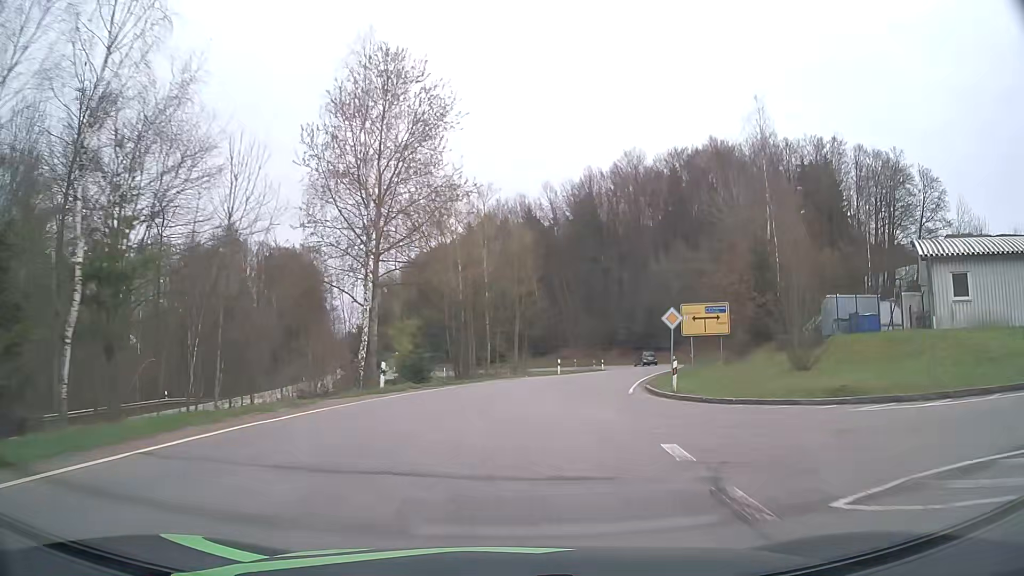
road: tertiary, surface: asphalt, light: Day
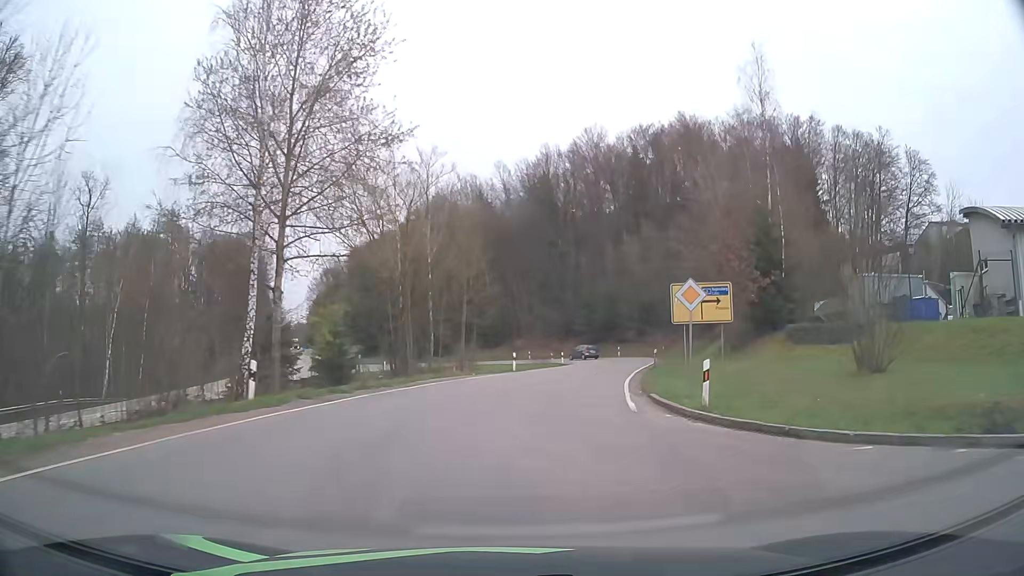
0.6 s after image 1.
(+0.3, +8.3) m; +5°
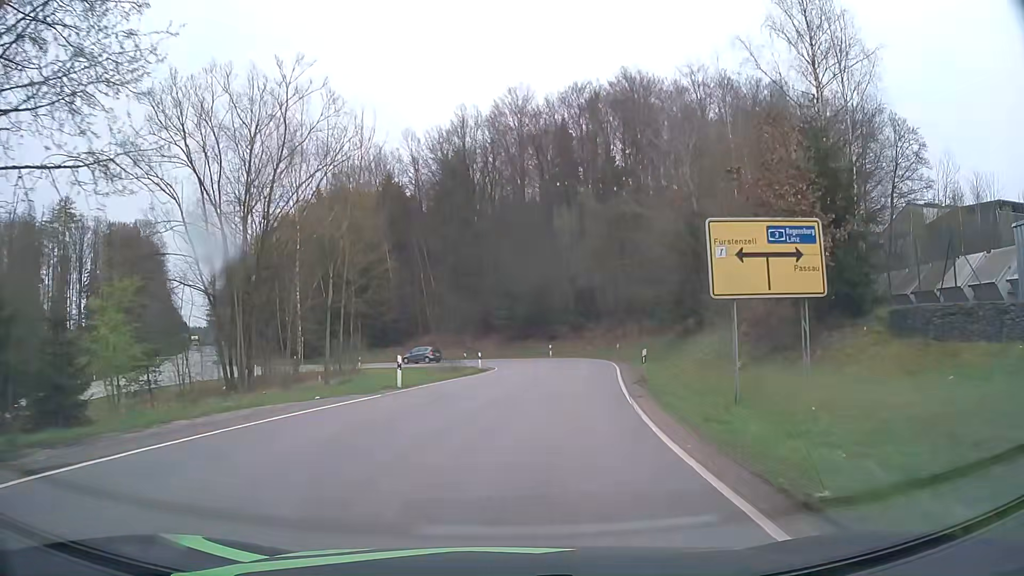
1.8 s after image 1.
(+0.9, +15.8) m; +6°
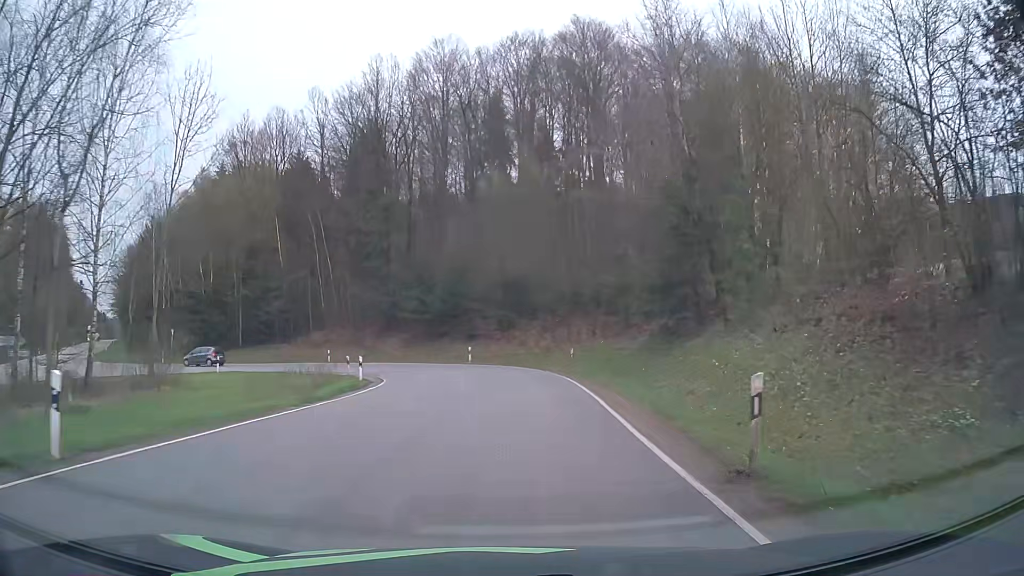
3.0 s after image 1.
(+0.9, +14.7) m; +7°
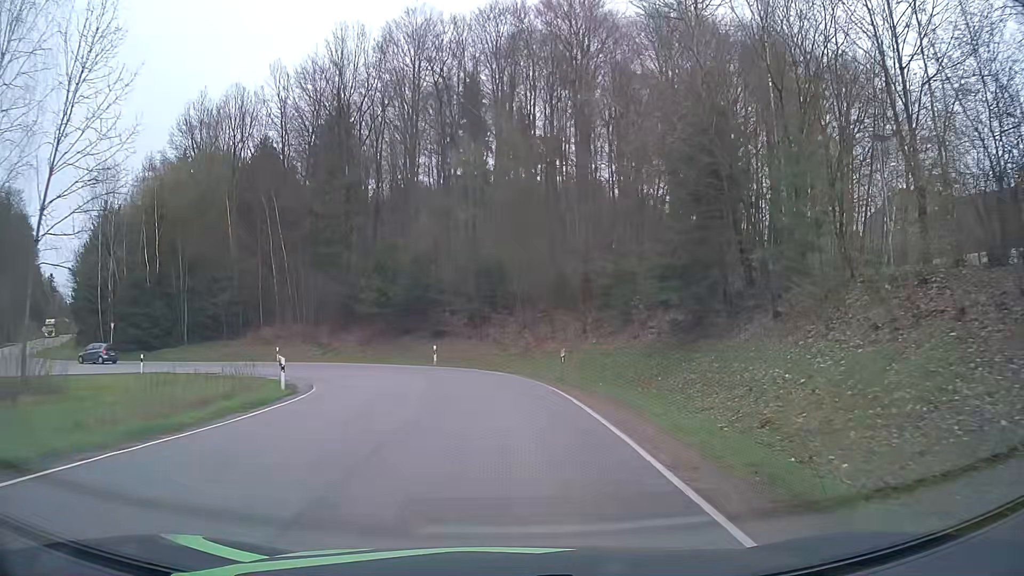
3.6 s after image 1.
(+0.1, +7.0) m; +2°
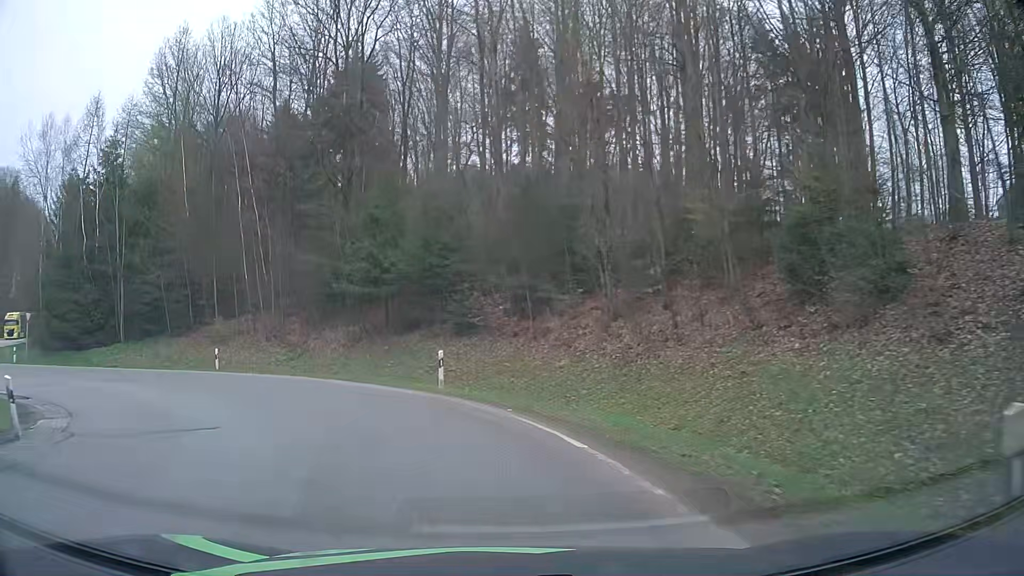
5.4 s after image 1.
(-0.1, +18.7) m; -5°
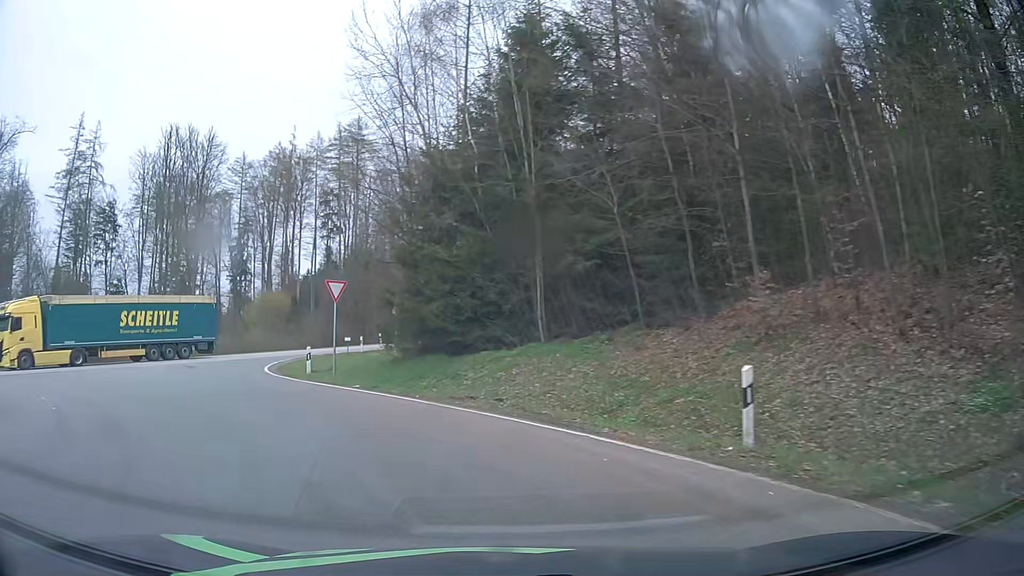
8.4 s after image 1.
(-8.5, +22.5) m; -48°
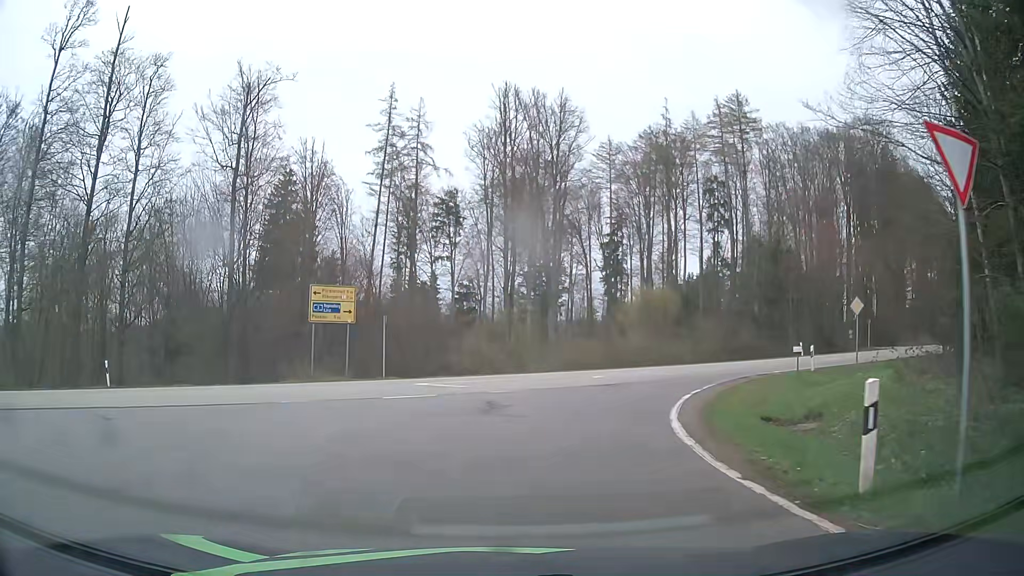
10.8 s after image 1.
(-5.5, +16.5) m; -31°
